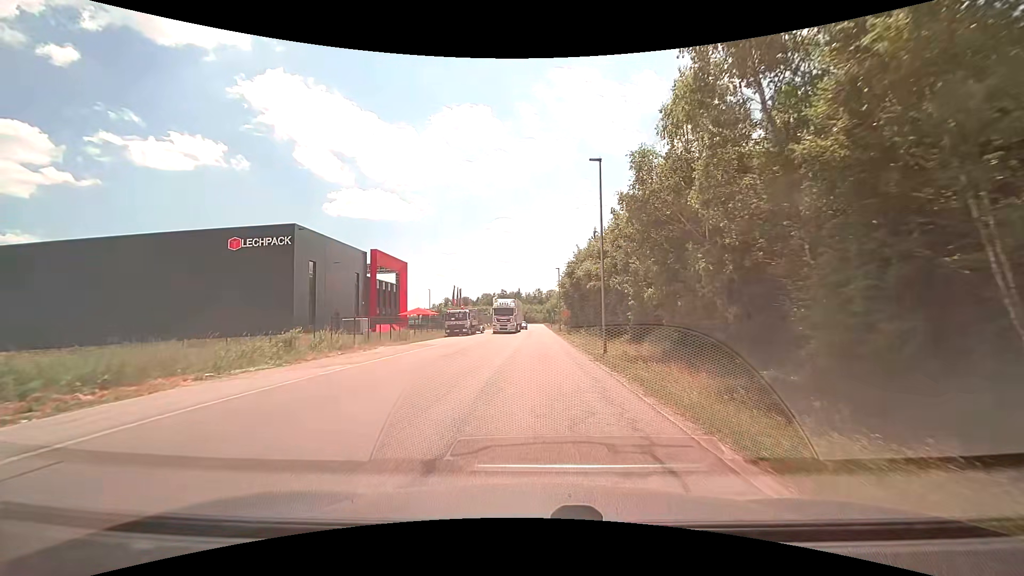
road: unclassified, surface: asphalt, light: Day
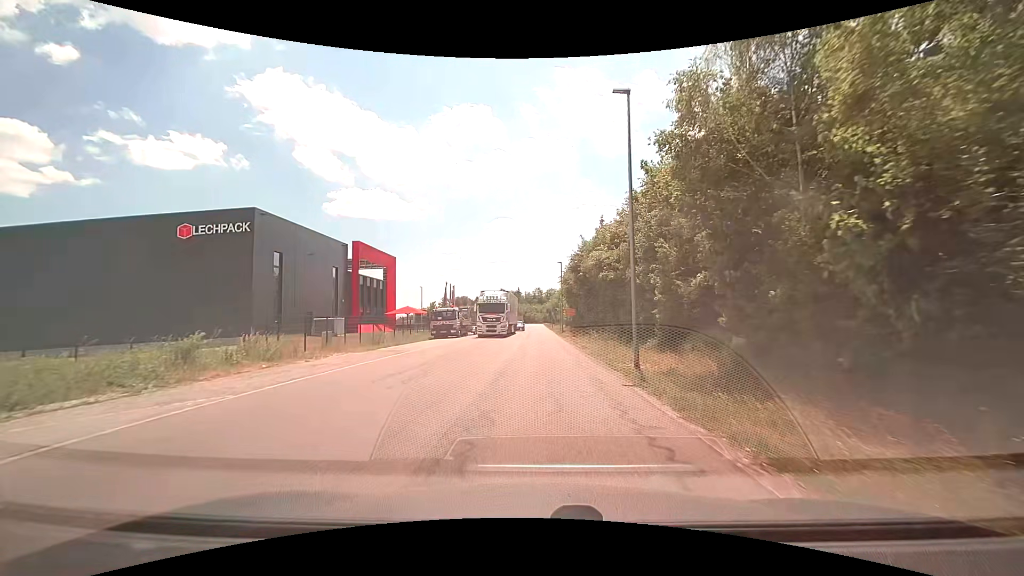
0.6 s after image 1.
(0.0, +6.7) m; 0°
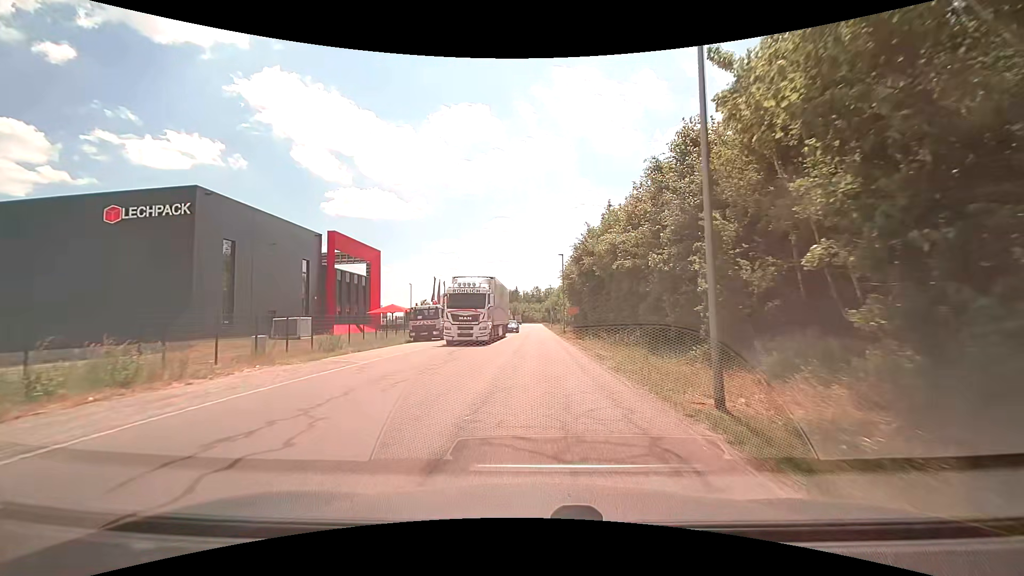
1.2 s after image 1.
(0.0, +6.7) m; 0°
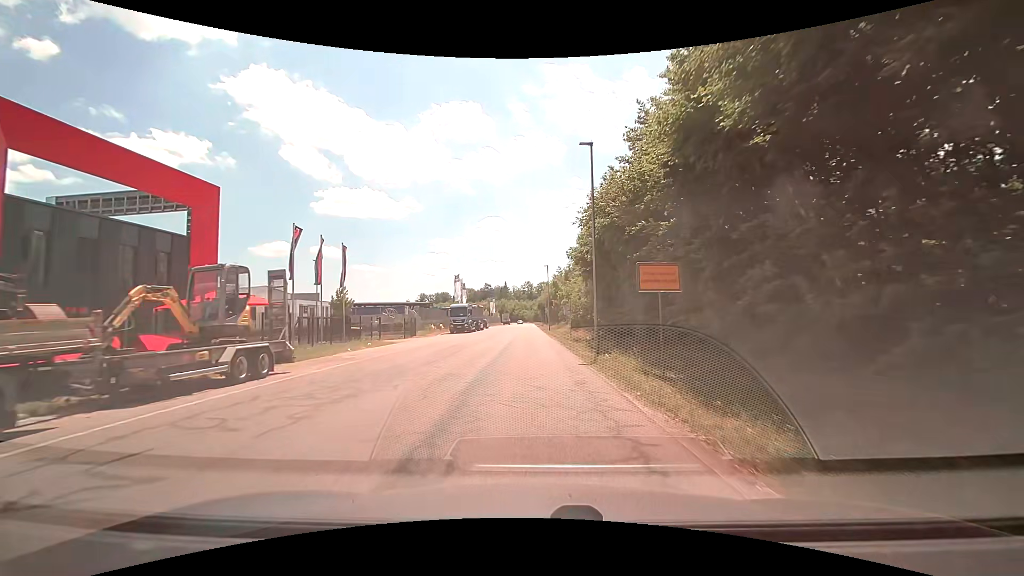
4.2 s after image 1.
(+0.2, +33.8) m; +1°
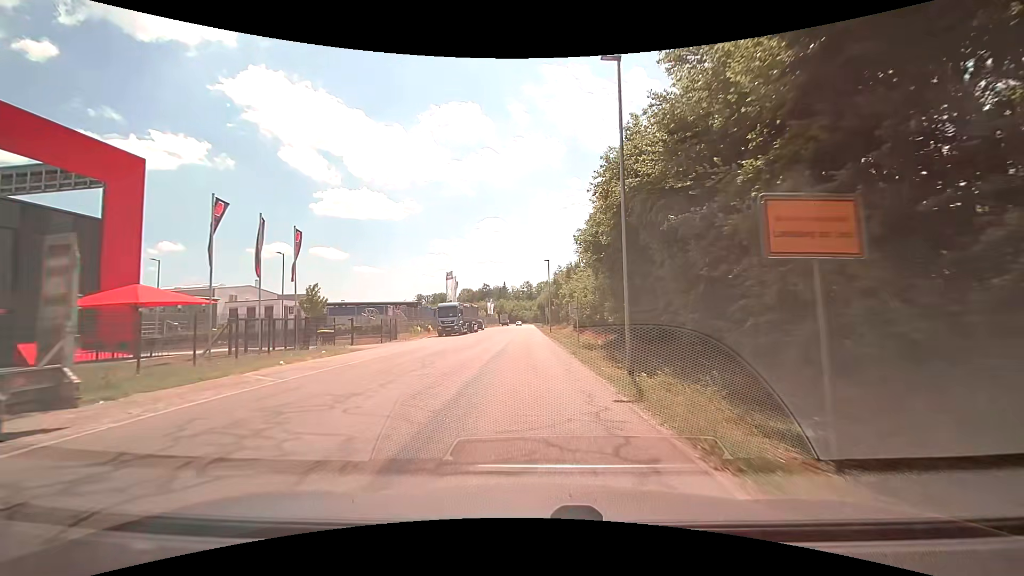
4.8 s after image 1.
(0.0, +6.8) m; 0°
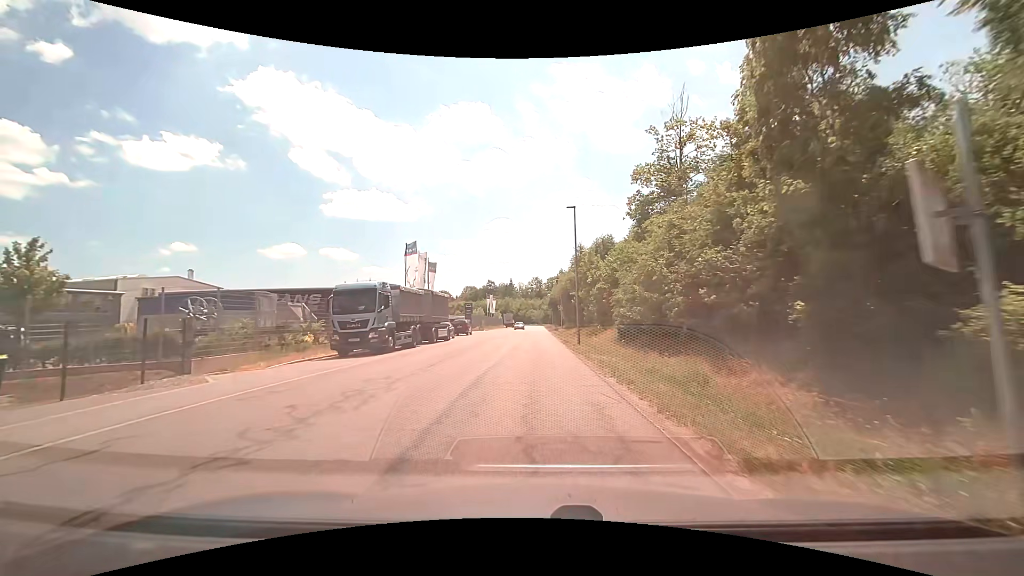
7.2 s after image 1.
(-0.3, +27.7) m; -1°
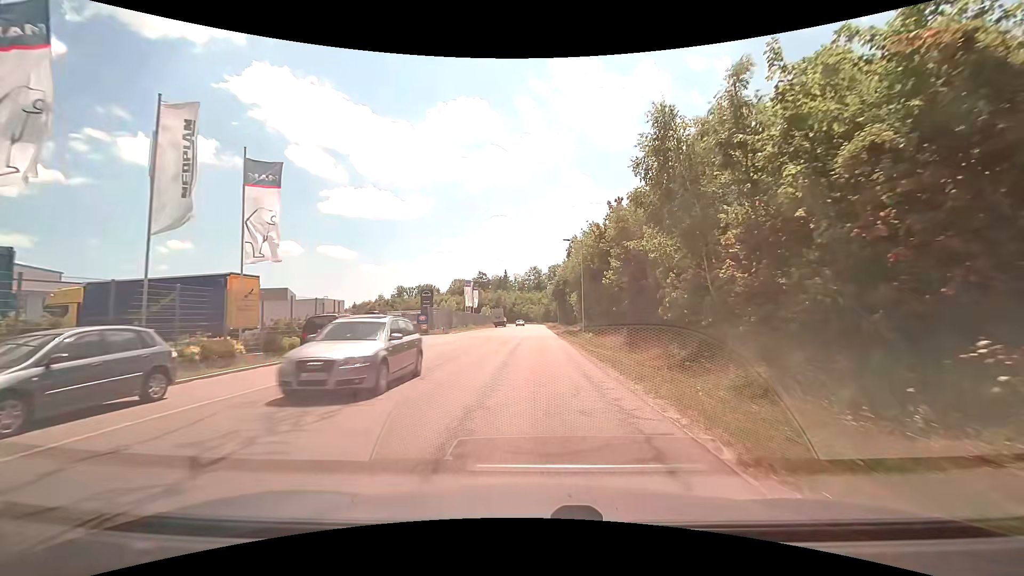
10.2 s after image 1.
(0.0, +35.2) m; 0°
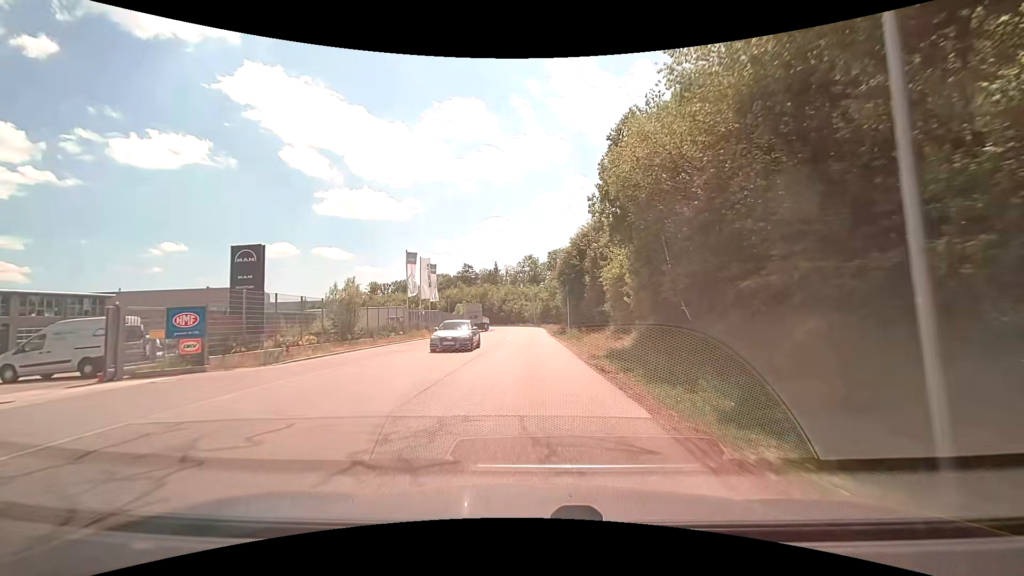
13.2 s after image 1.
(+0.3, +35.6) m; 0°
(0, +10) (0, +20) (0, +30) (0, +40) (0, +50) (0, +60) (0, +70) (0, +80) (-1, +90) (-3, +100) m
